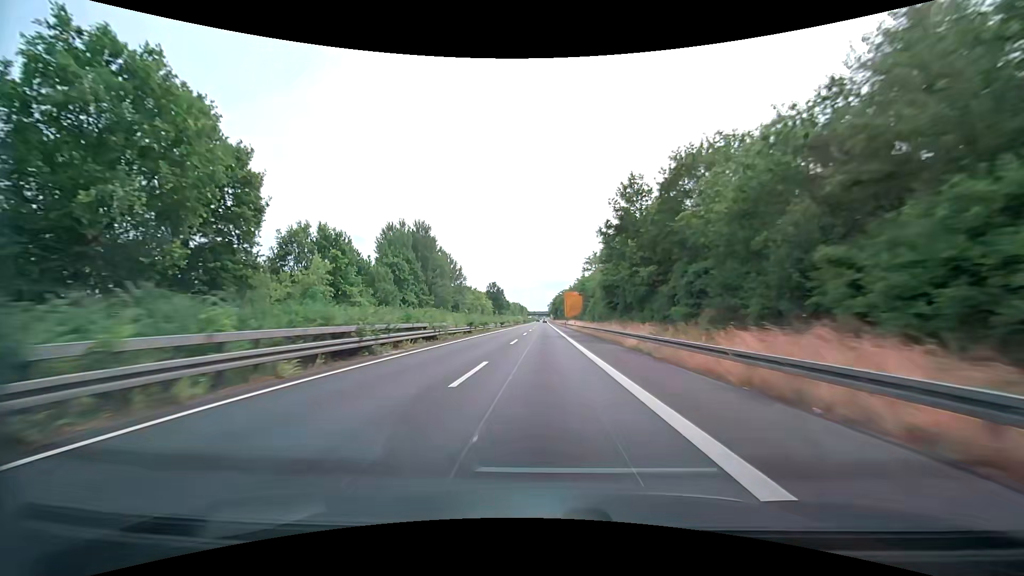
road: trunk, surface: asphalt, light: Day
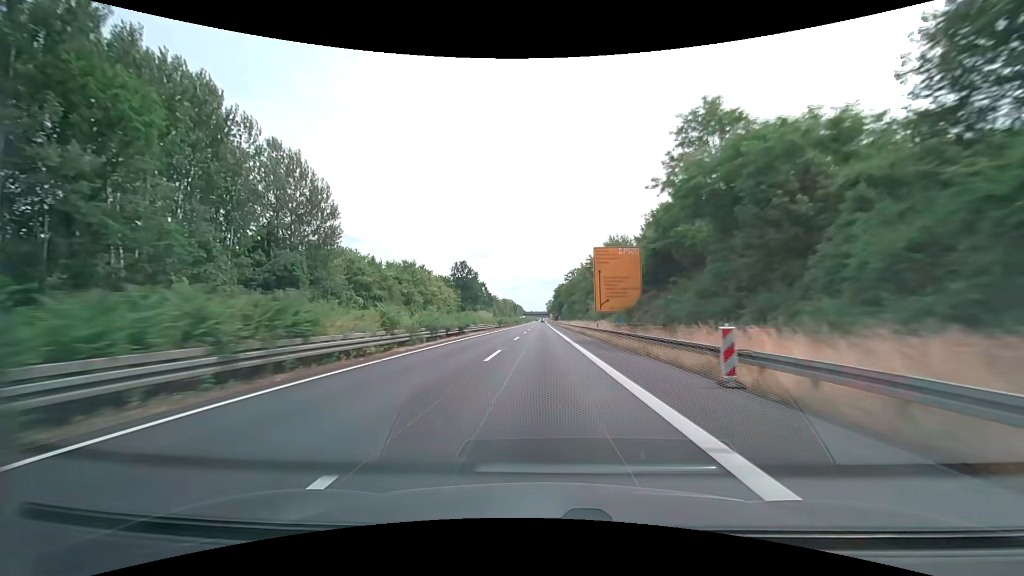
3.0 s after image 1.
(-0.4, +83.2) m; 0°
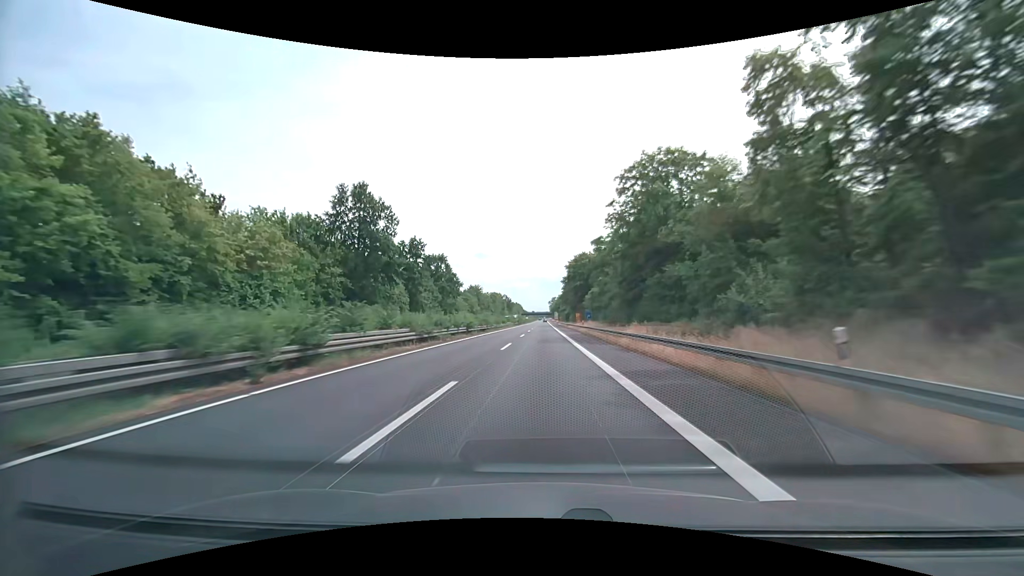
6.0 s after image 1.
(-0.1, +83.2) m; 0°
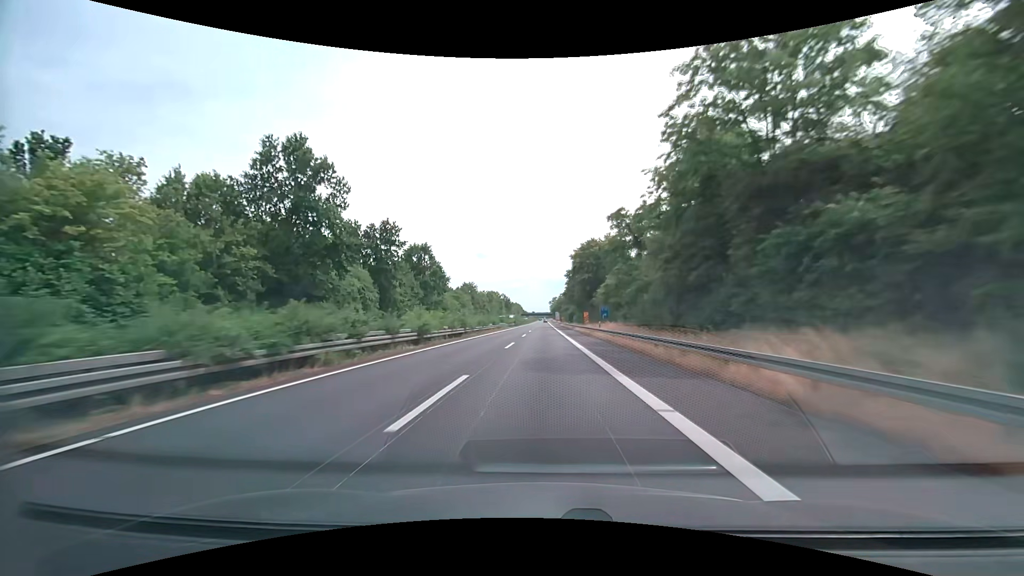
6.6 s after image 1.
(0.0, +16.6) m; 0°
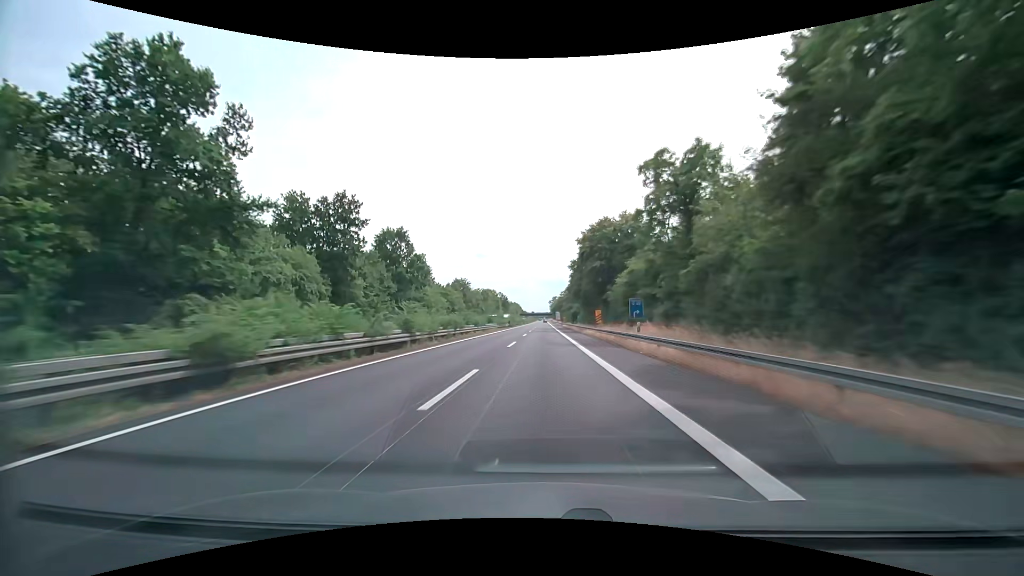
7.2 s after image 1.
(0.0, +16.6) m; 0°
(0, +10) (0, +20) (0, +30) (0, +40) (0, +50) (0, +60) (0, +70) (0, +80) (0, +90) (0, +100) m
